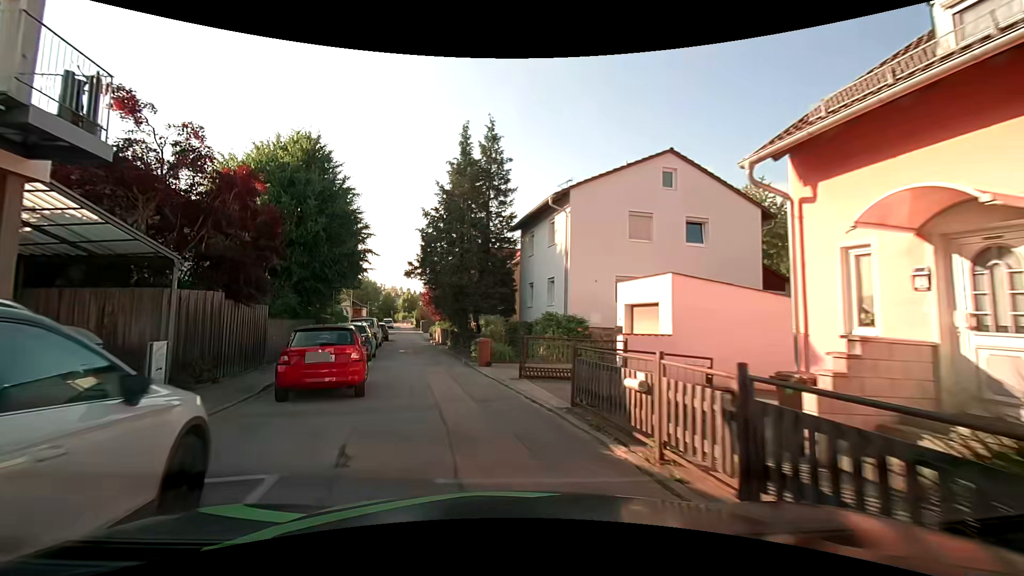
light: Day
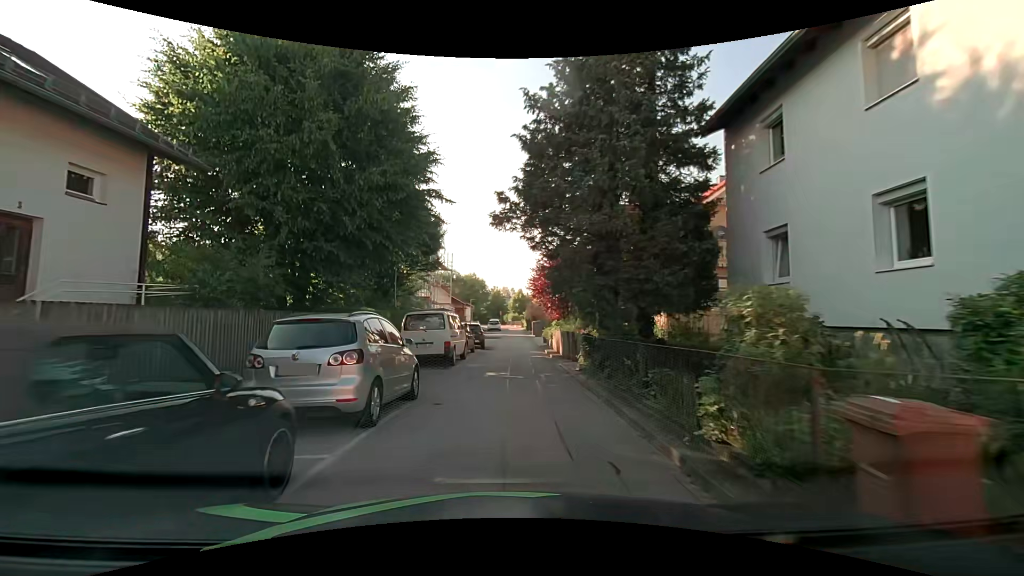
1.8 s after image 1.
(-1.9, +14.4) m; -13°
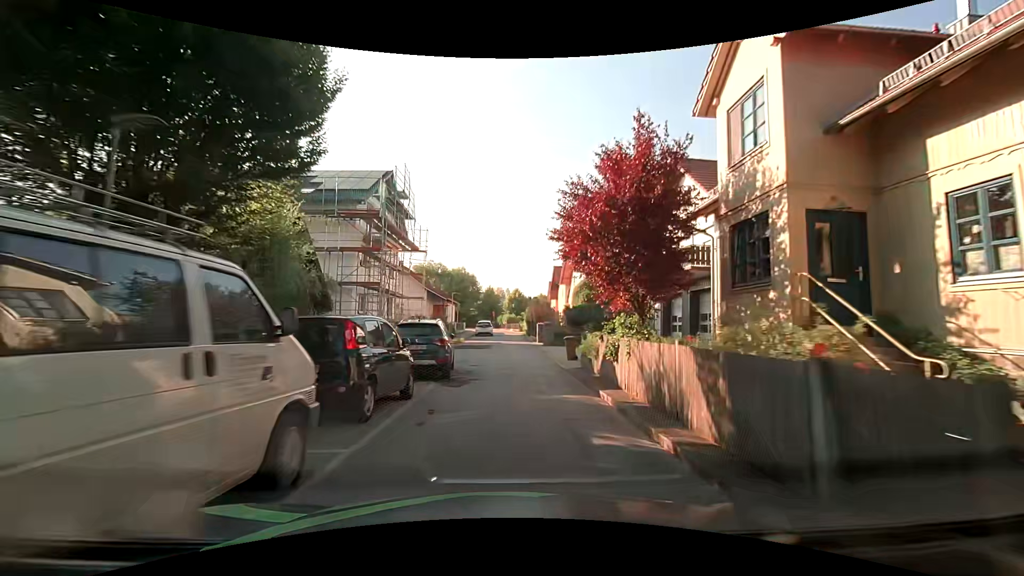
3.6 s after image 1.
(-0.2, +16.5) m; +1°
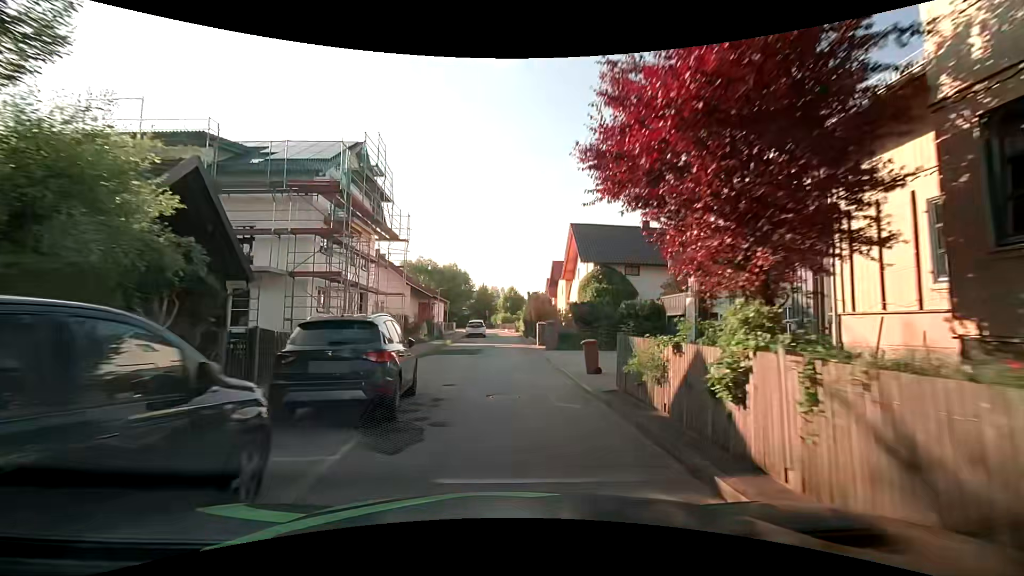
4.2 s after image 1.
(0.0, +5.9) m; 0°
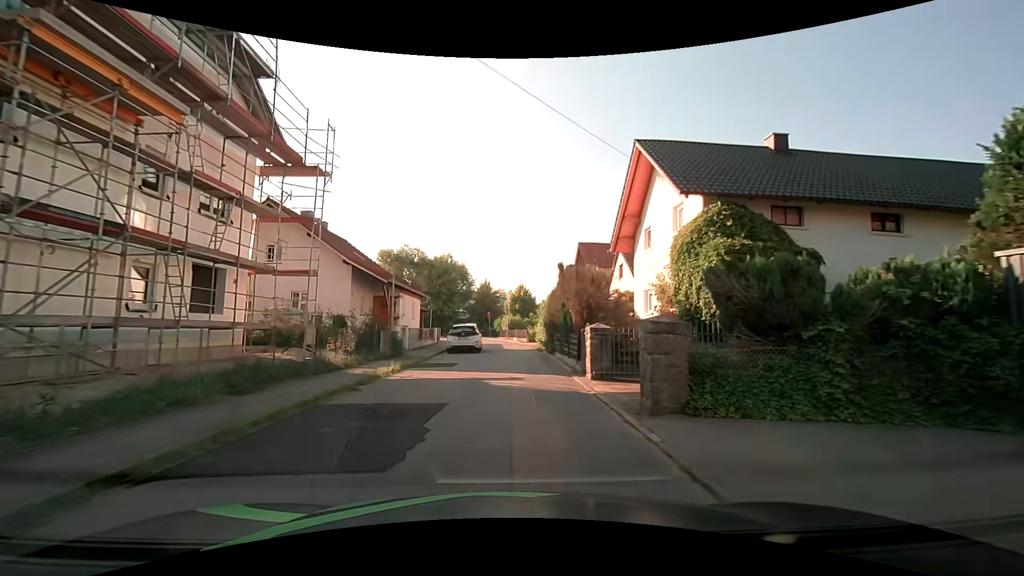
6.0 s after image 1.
(-0.1, +18.0) m; -2°
